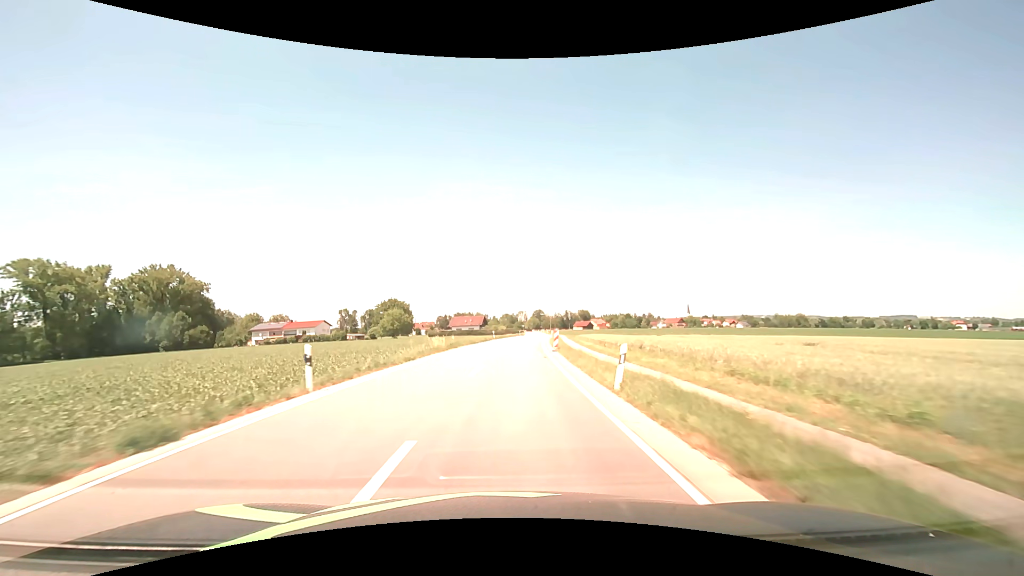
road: secondary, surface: asphalt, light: Day
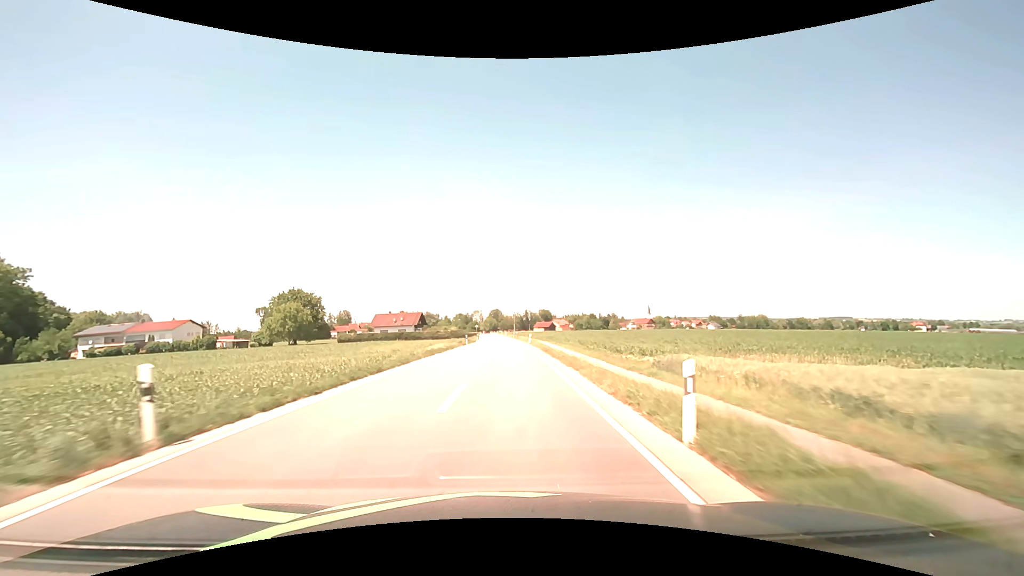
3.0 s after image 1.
(+2.2, +53.5) m; +5°
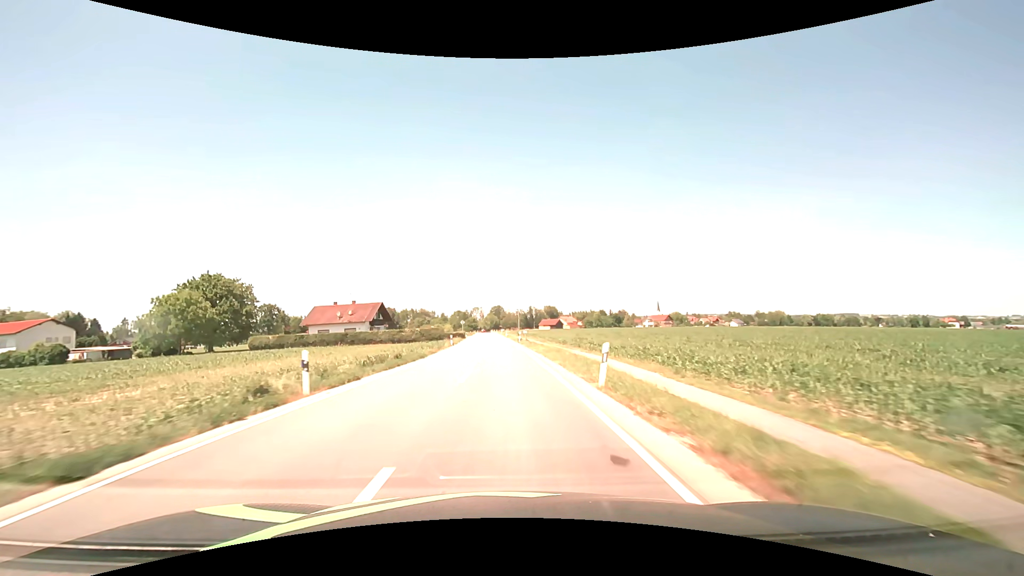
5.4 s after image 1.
(+0.3, +43.2) m; 0°
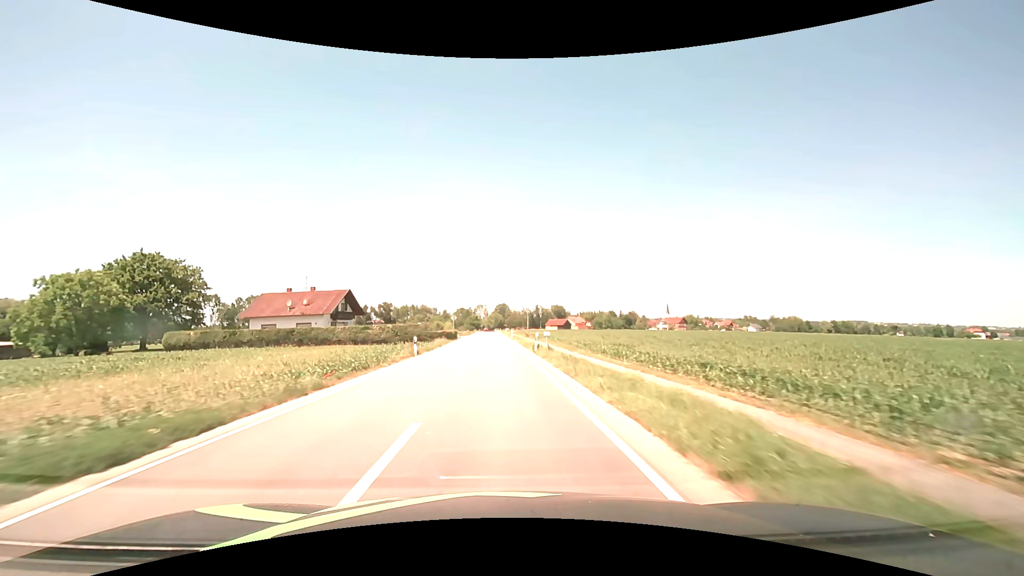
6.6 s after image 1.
(-0.1, +21.6) m; -1°
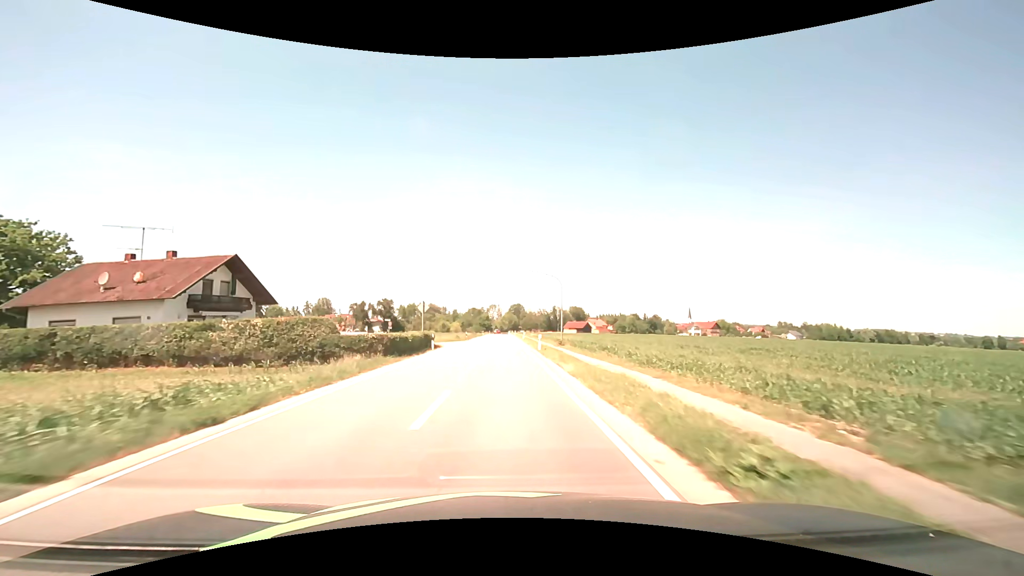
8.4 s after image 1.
(-0.5, +32.4) m; -2°
(0, +10) (0, +20) (0, +30) (0, +40) (0, +50) (0, +60) (0, +70) (0, +80) (0, +90) (0, +100) m
